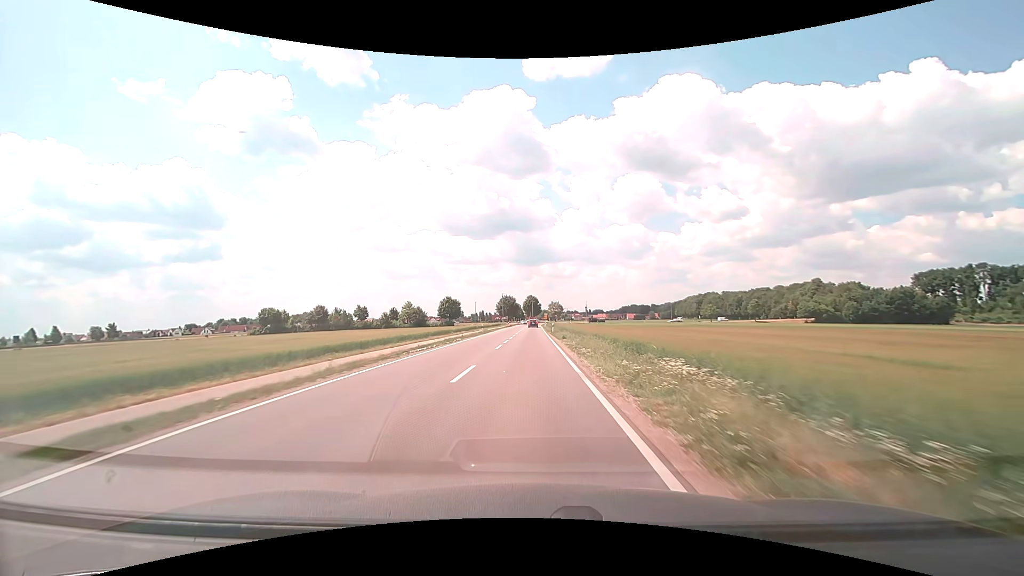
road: tertiary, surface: asphalt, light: Day
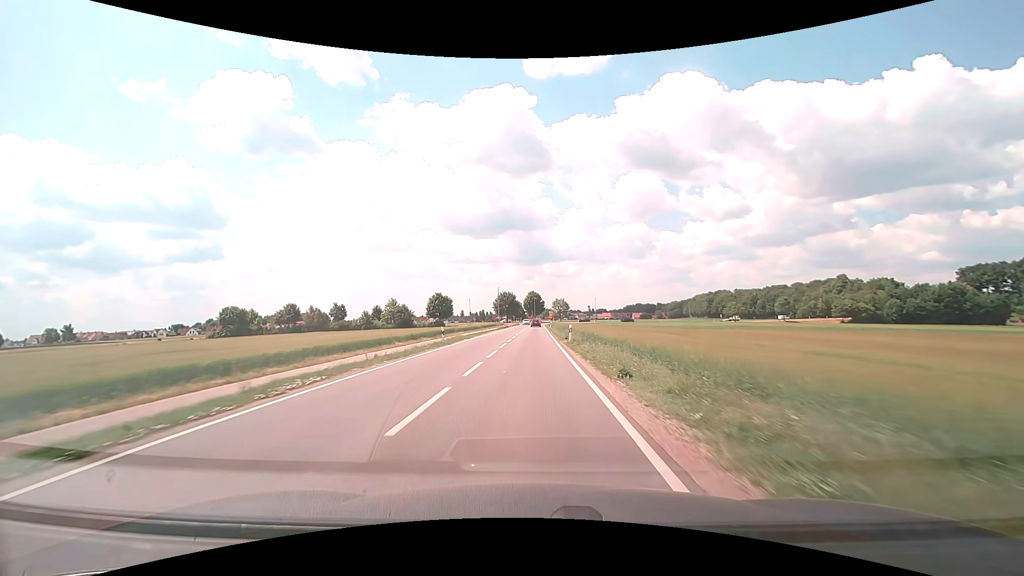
(-0.1, +22.9) m; 0°
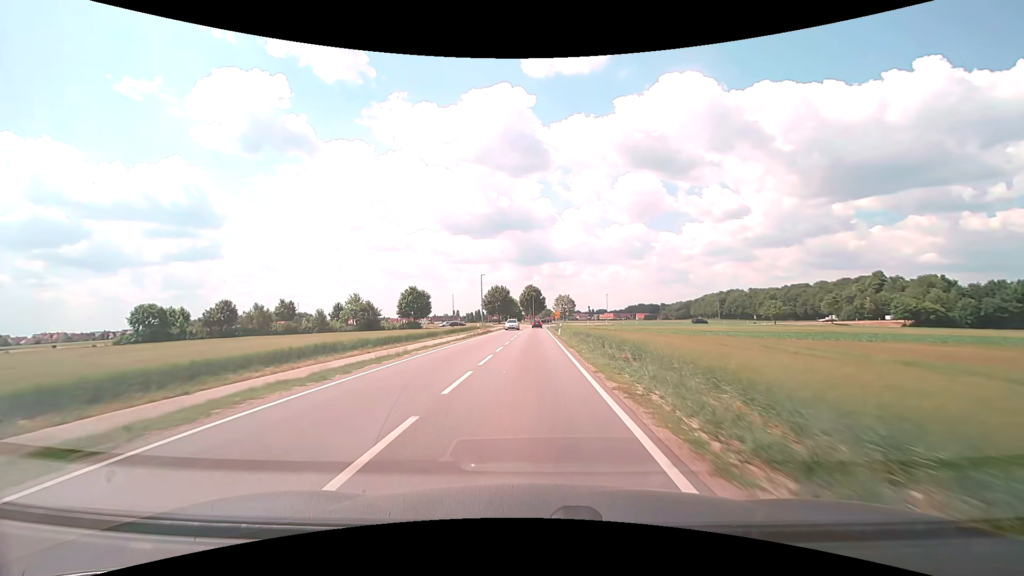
(0.0, +32.4) m; 0°
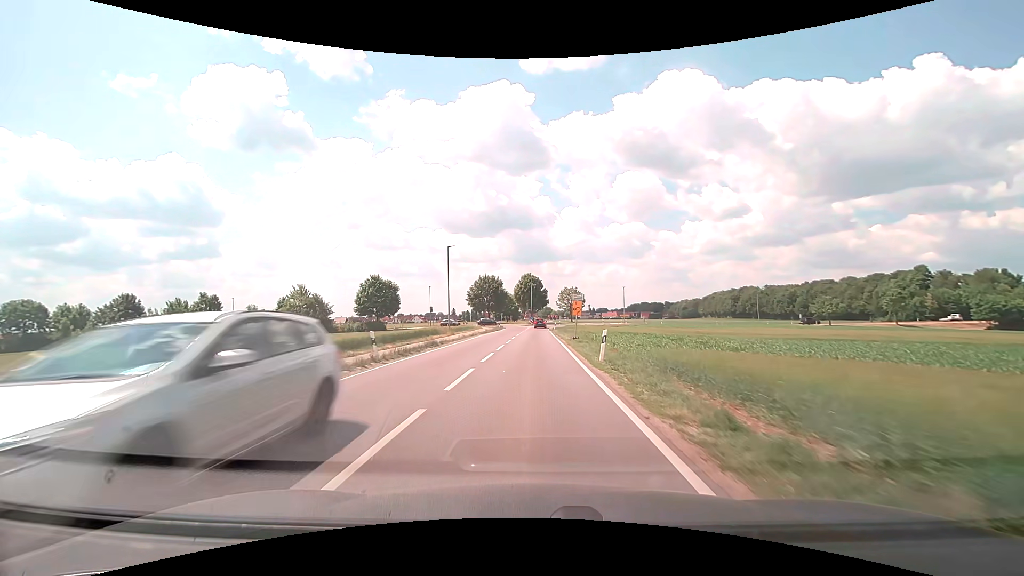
(+0.1, +29.4) m; 0°
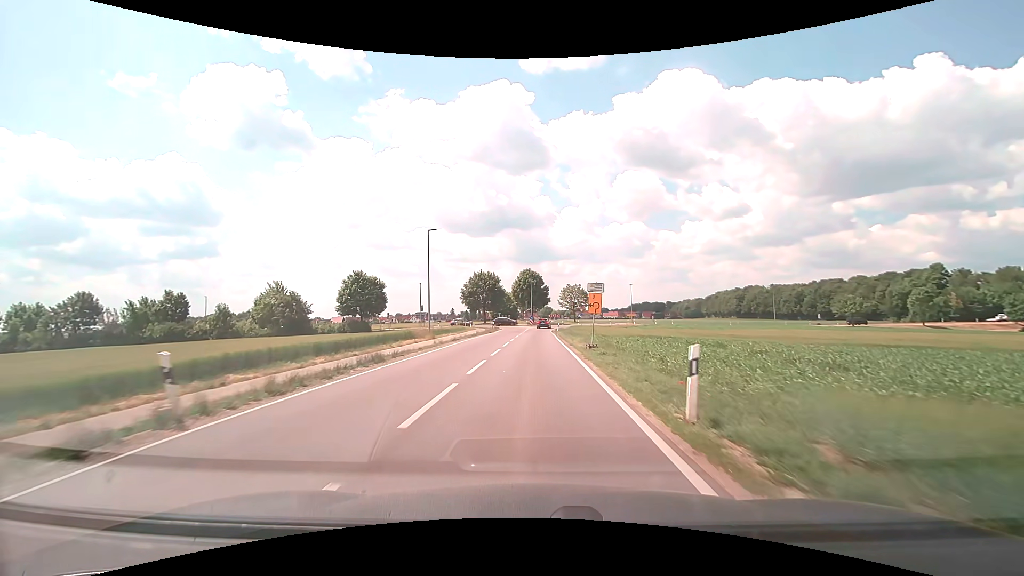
(0.0, +9.1) m; 0°
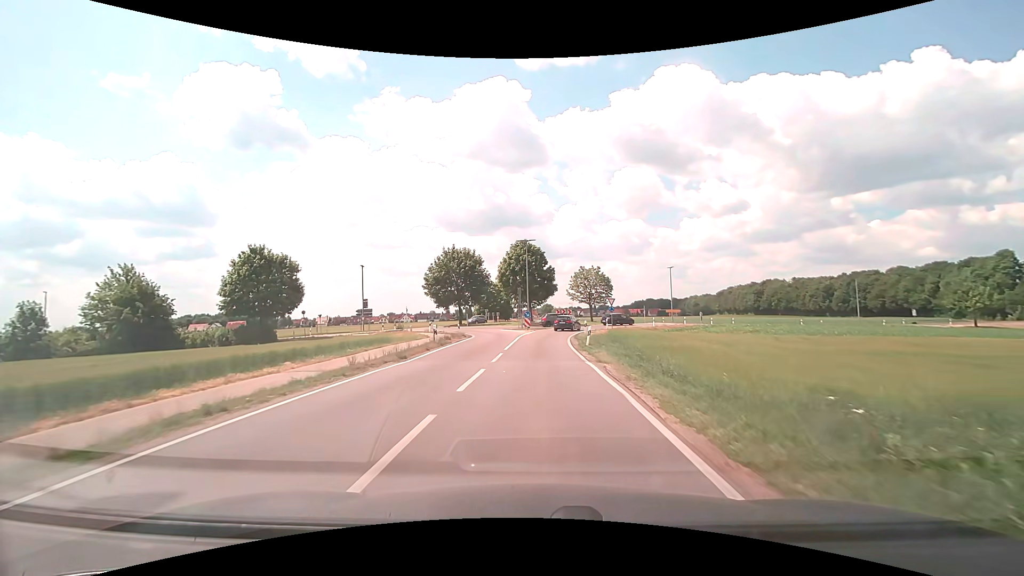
(0.0, +32.7) m; 0°
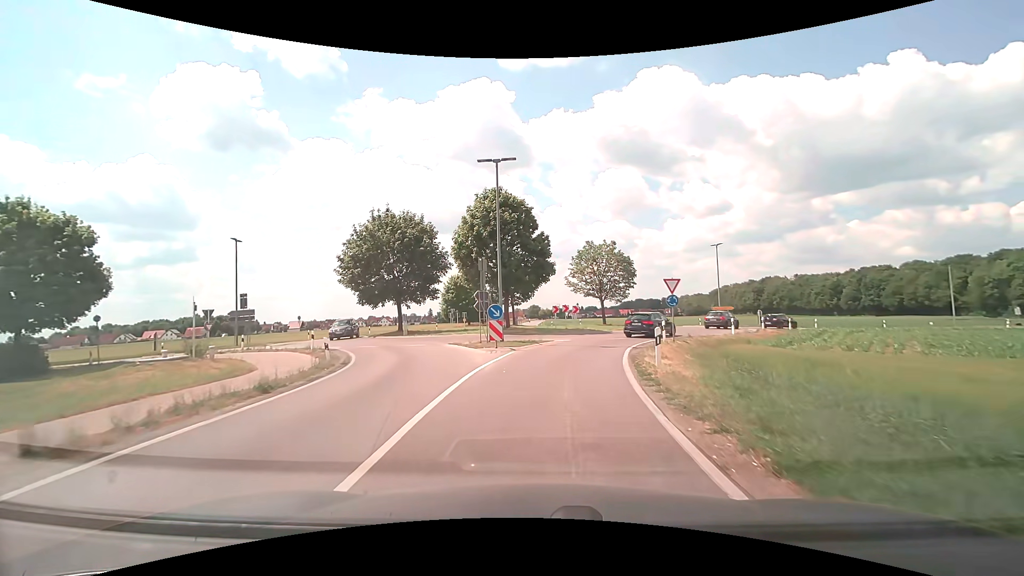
(+0.2, +25.0) m; +1°
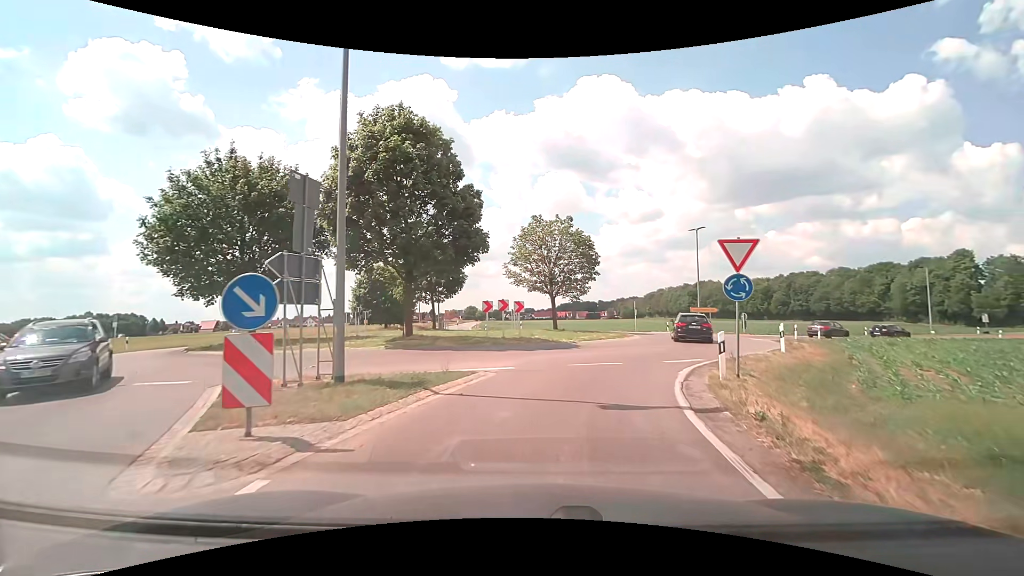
(+0.6, +13.4) m; +7°
(+1, +10) (+4, +19) (+8, +28) (+8, +38) (+3, +46) (-7, +49) (-16, +46) (-23, +39) (-29, +31) (-37, +25) m
